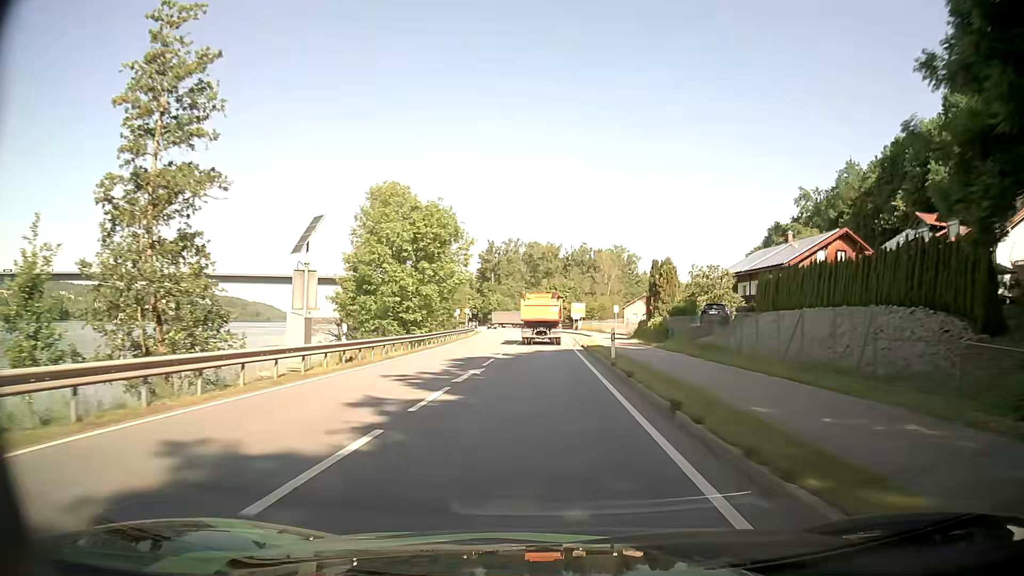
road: primary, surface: asphalt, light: Day
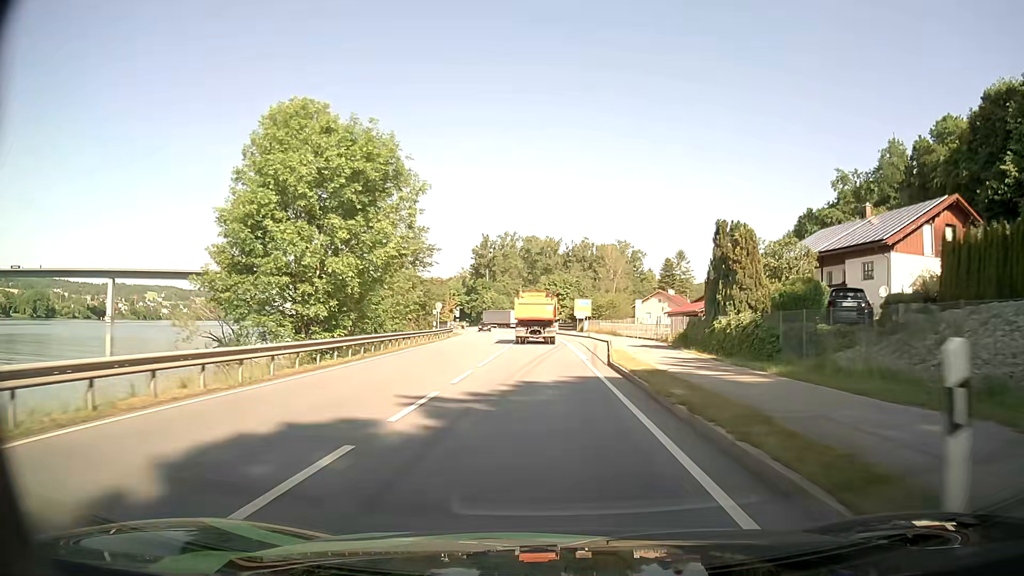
(0.0, +19.2) m; 0°
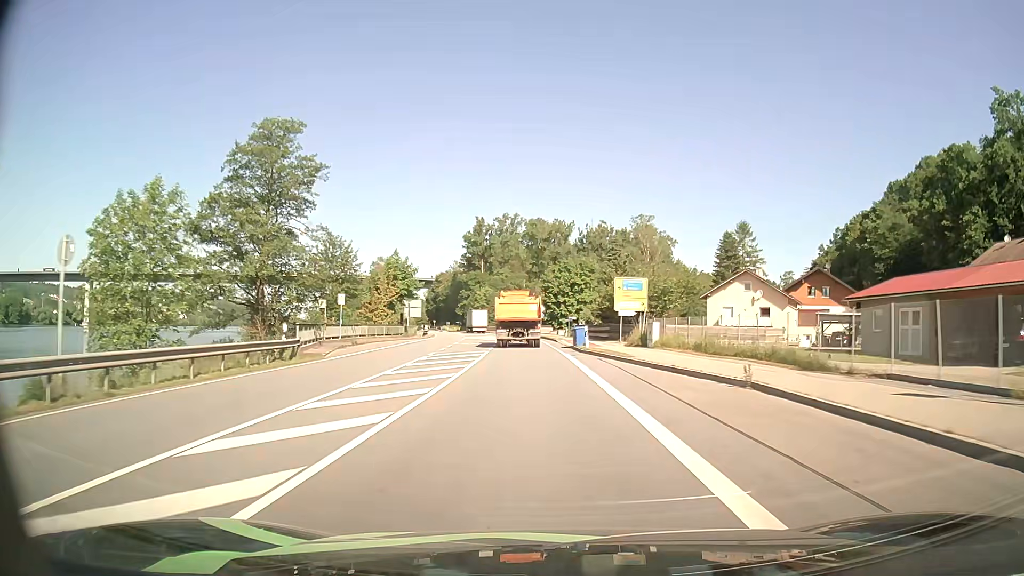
(-0.4, +47.8) m; -1°
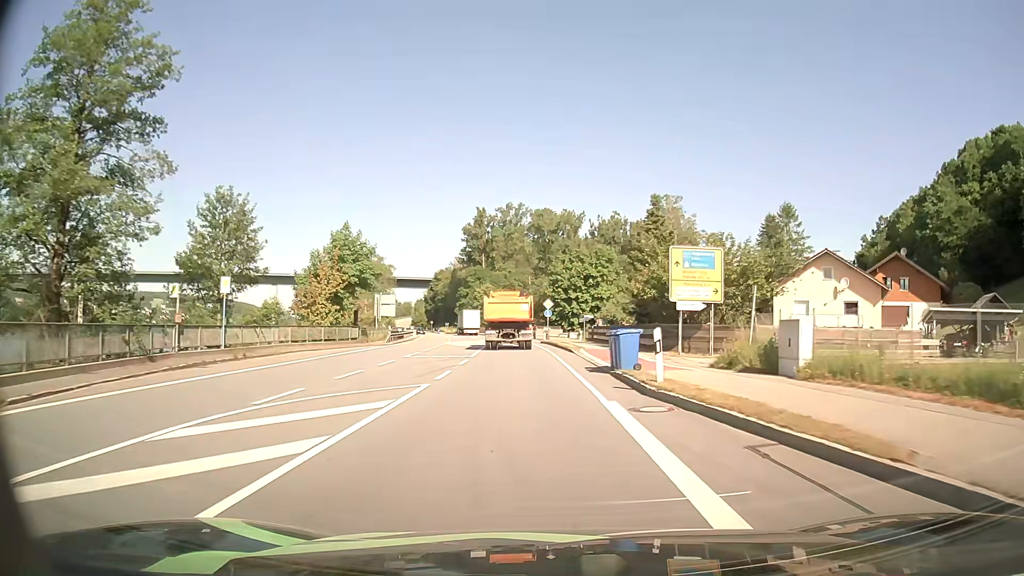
(-0.1, +18.9) m; -1°
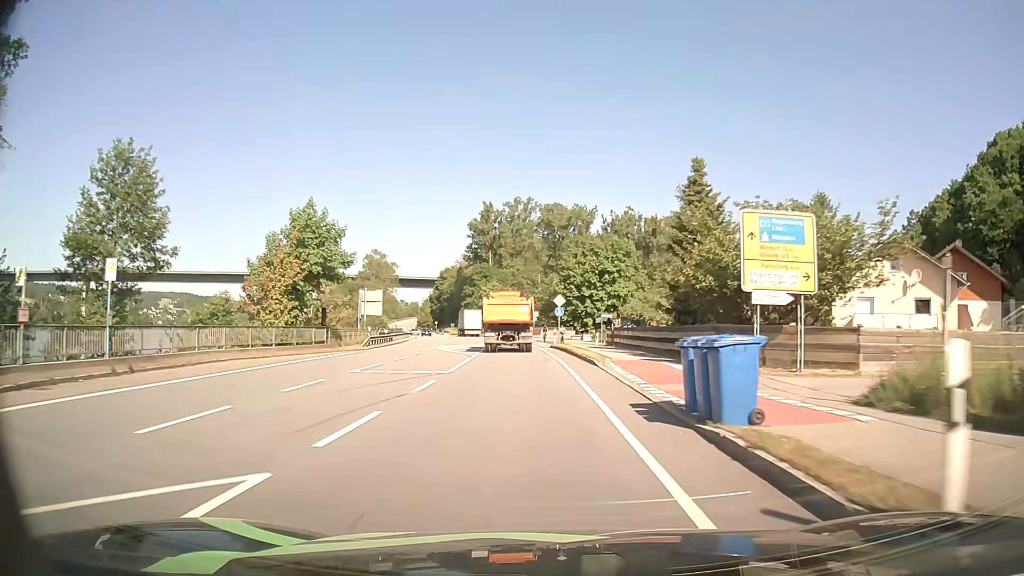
(0.0, +9.4) m; -1°
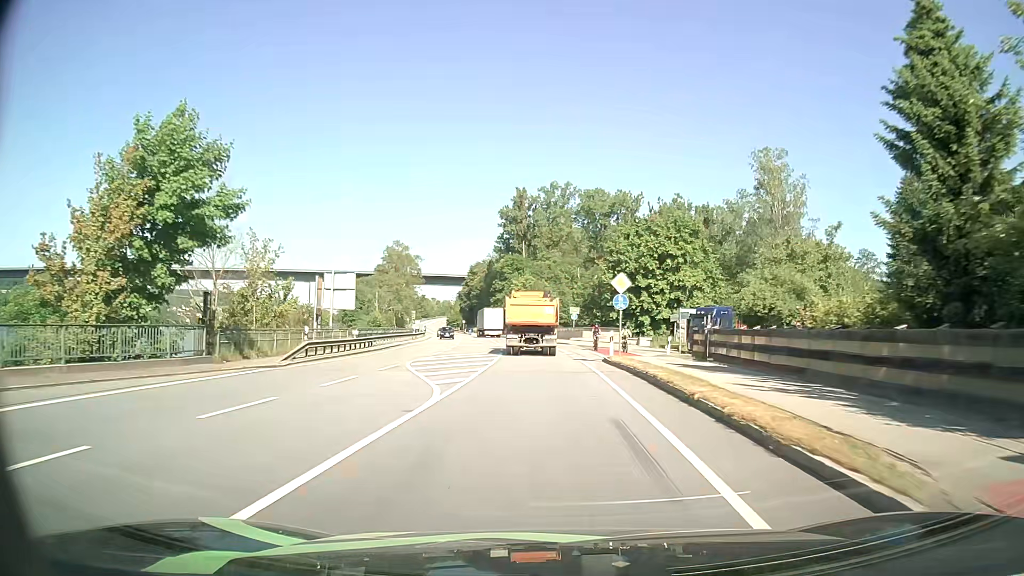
(-0.5, +18.7) m; -3°
